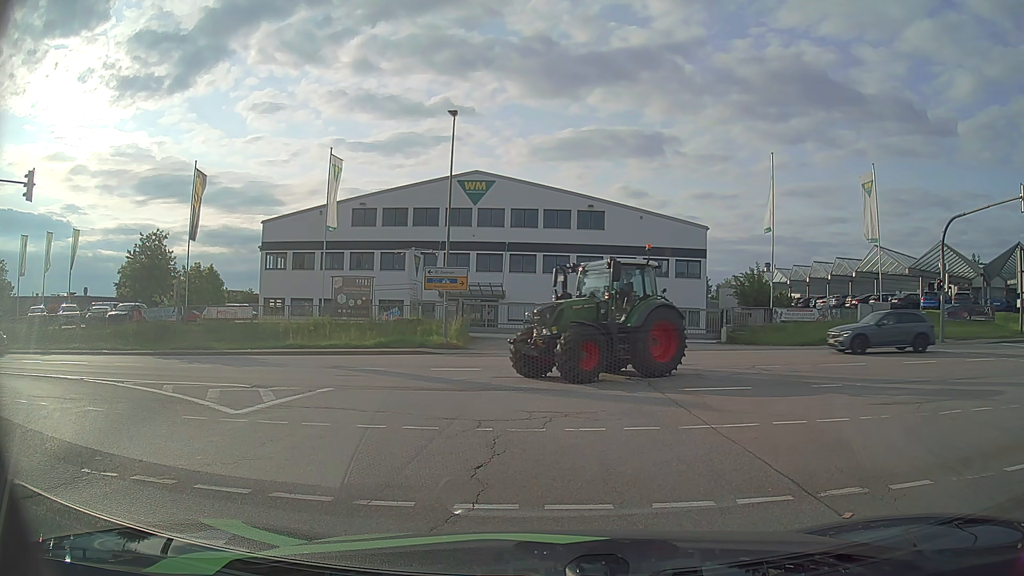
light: Day
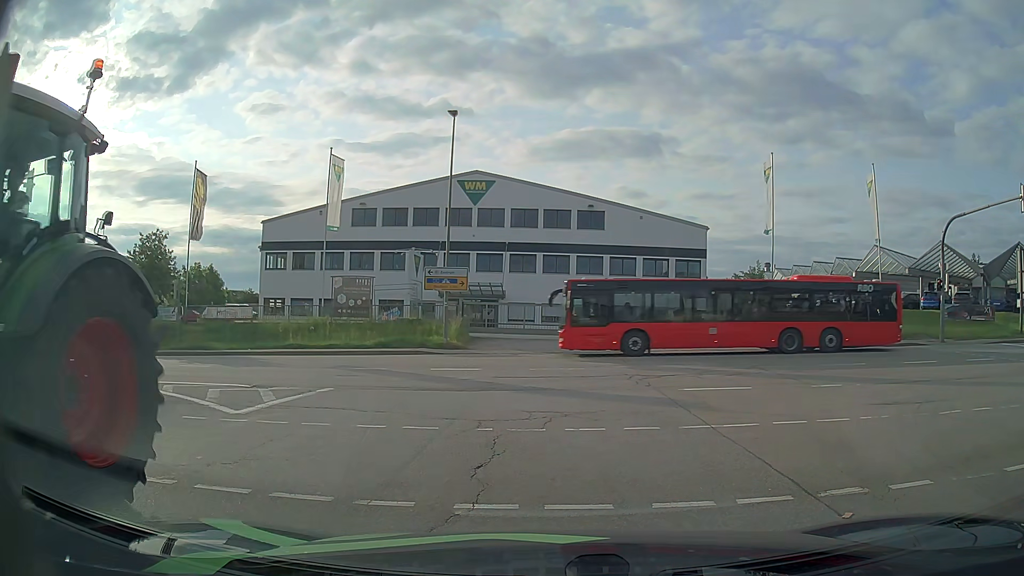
(0.0, 0.0) m; 0°
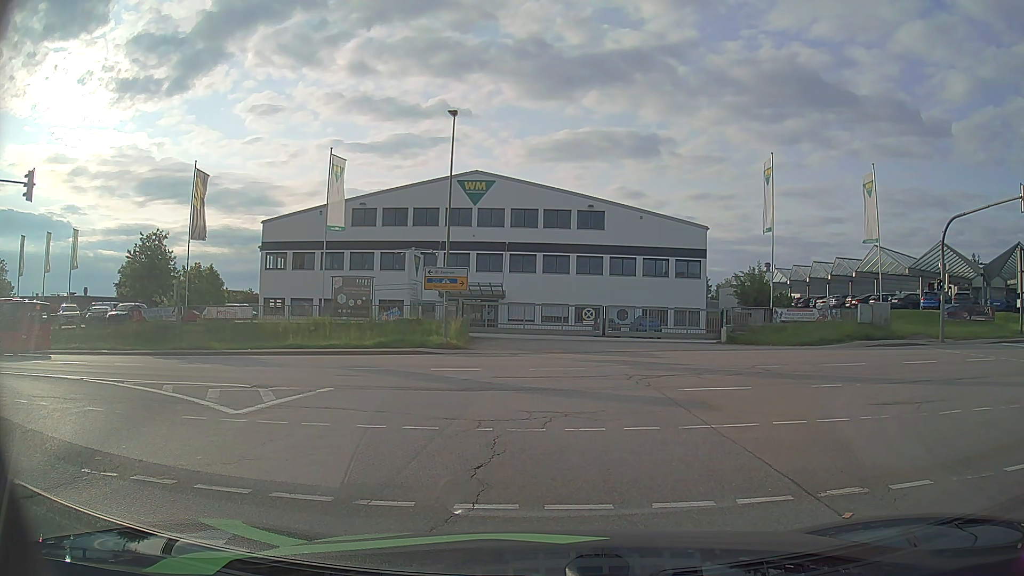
(0.0, 0.0) m; 0°
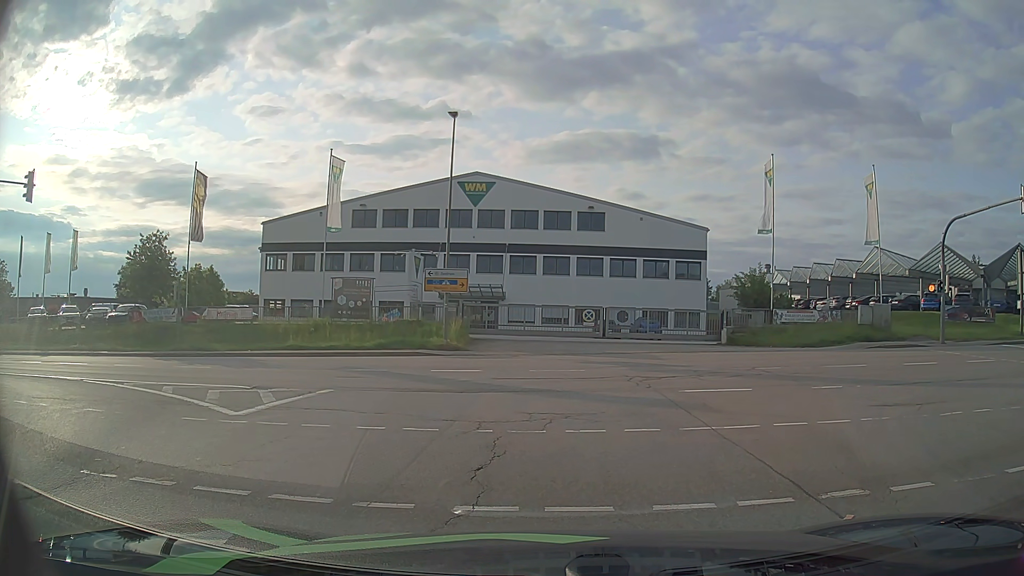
(0.0, 0.0) m; 0°
(0, +10) (-2, +20) (-10, +26) (-20, +27) (-30, +27) (-40, +27) (-50, +27) (-60, +26) (-70, +26) (-80, +26) m
